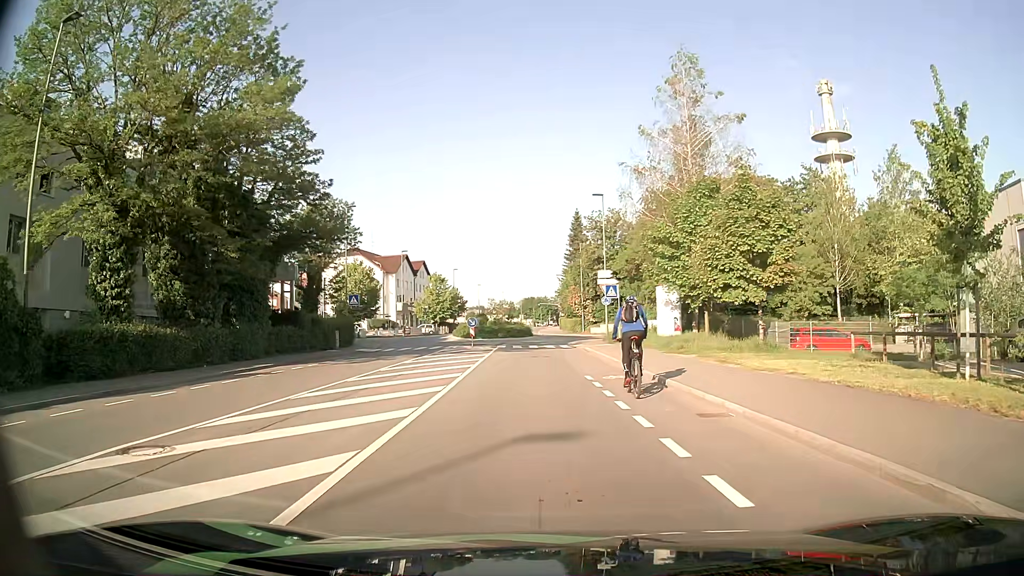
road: tertiary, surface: asphalt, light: Day
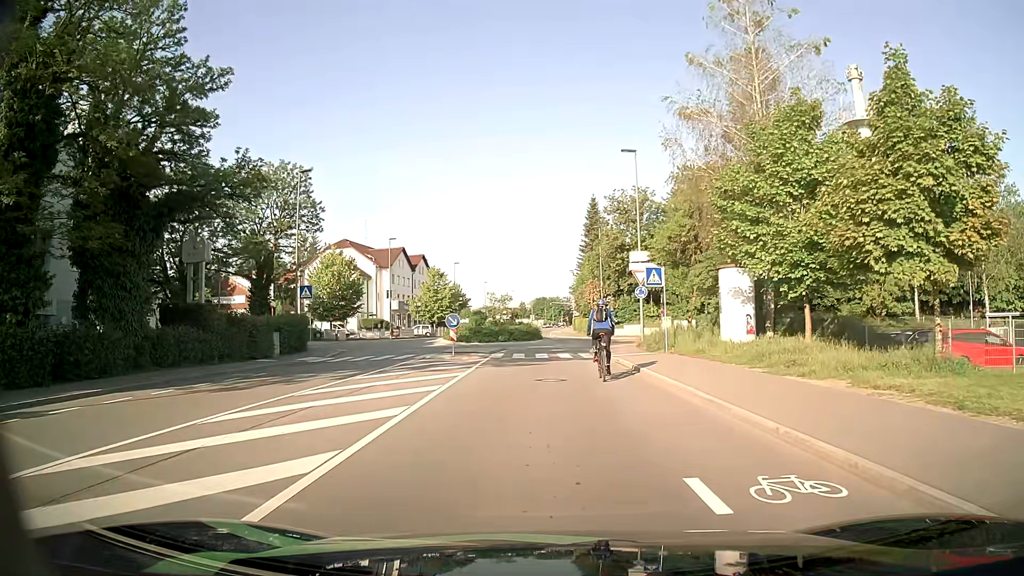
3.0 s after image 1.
(-0.2, +12.3) m; -1°
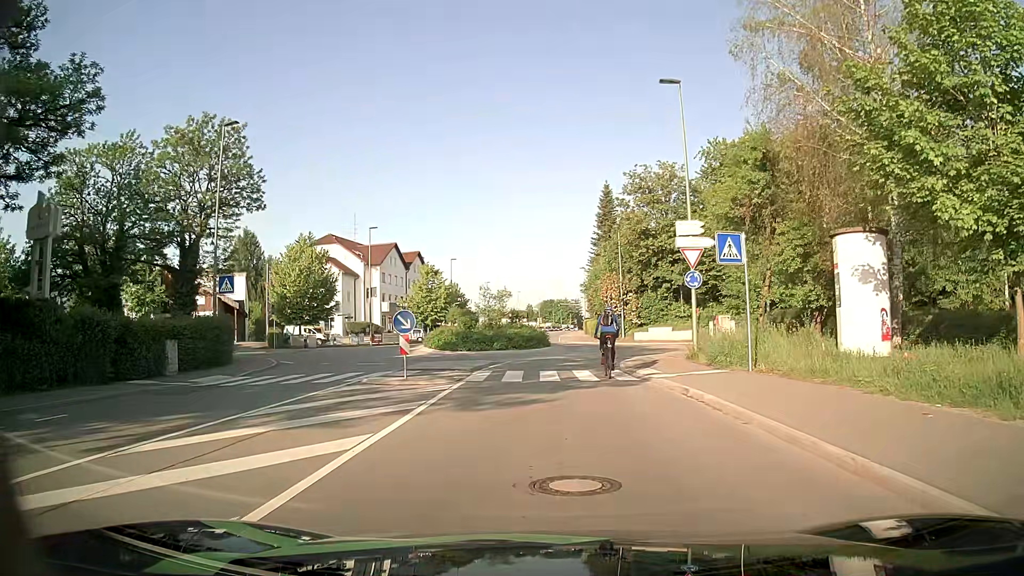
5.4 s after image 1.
(-0.2, +10.8) m; -1°
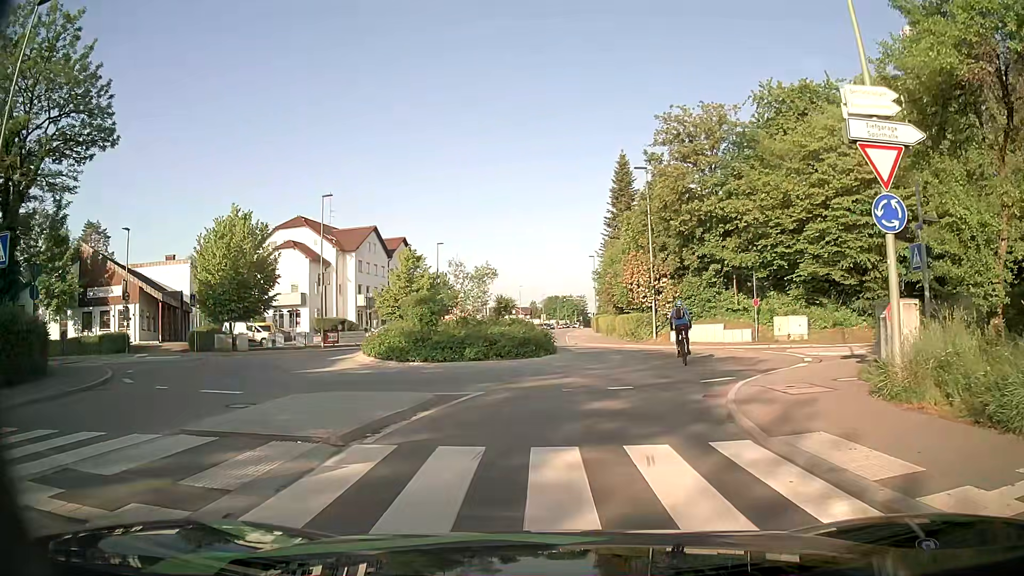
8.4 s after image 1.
(-0.1, +13.9) m; 0°
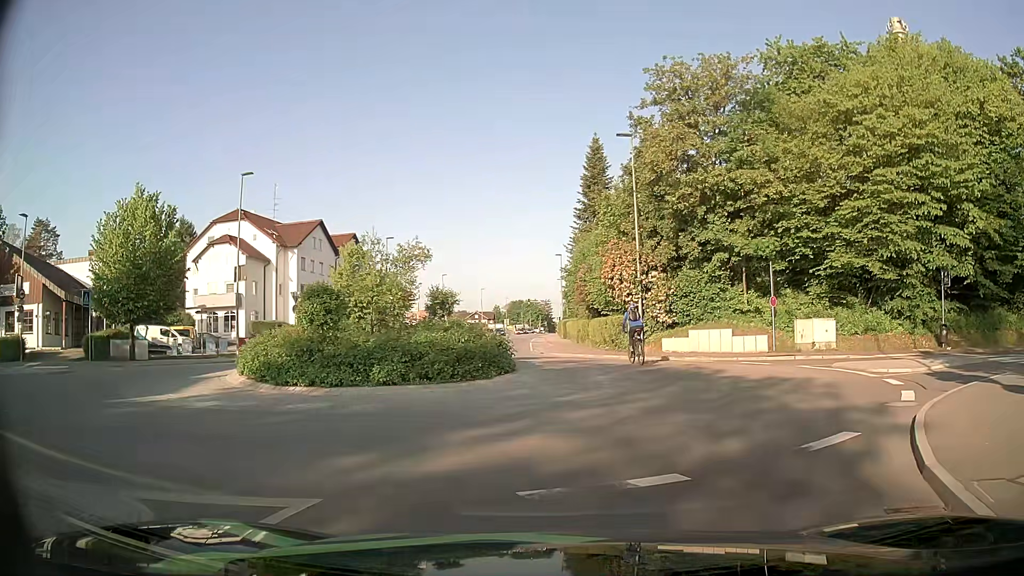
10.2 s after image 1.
(+0.1, +8.1) m; +2°
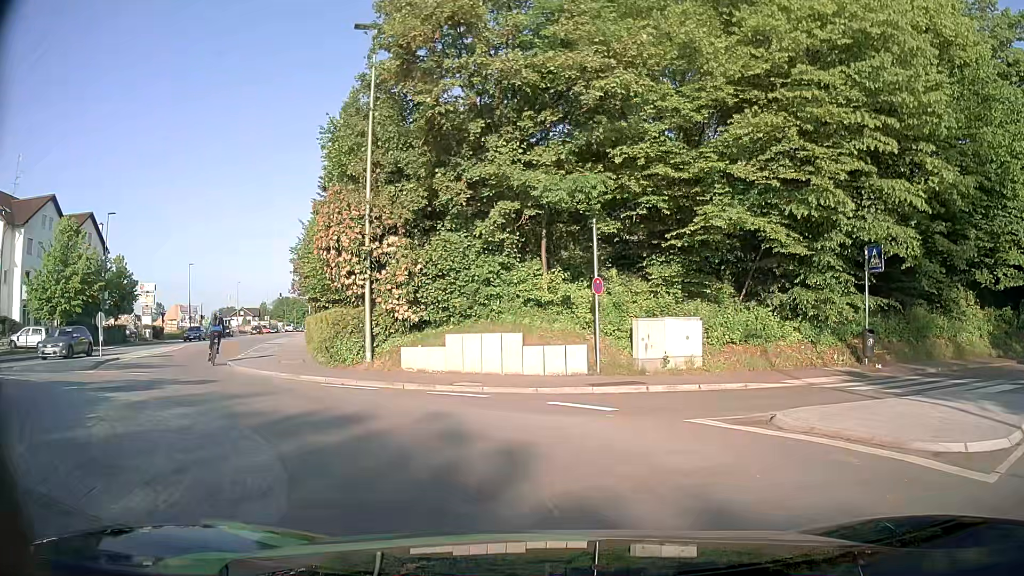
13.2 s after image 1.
(+2.3, +12.1) m; +21°
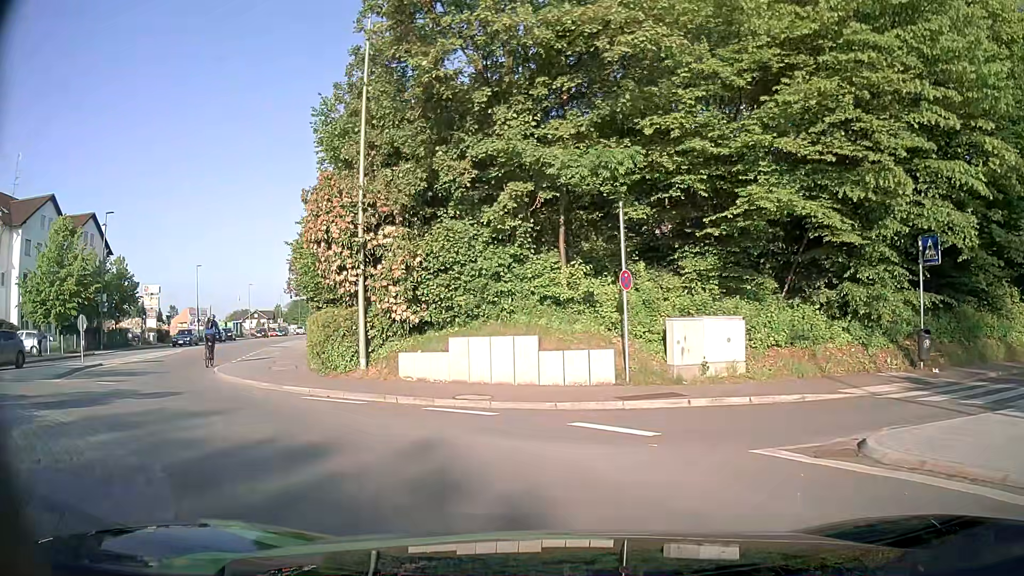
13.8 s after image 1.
(0.0, +2.4) m; -1°
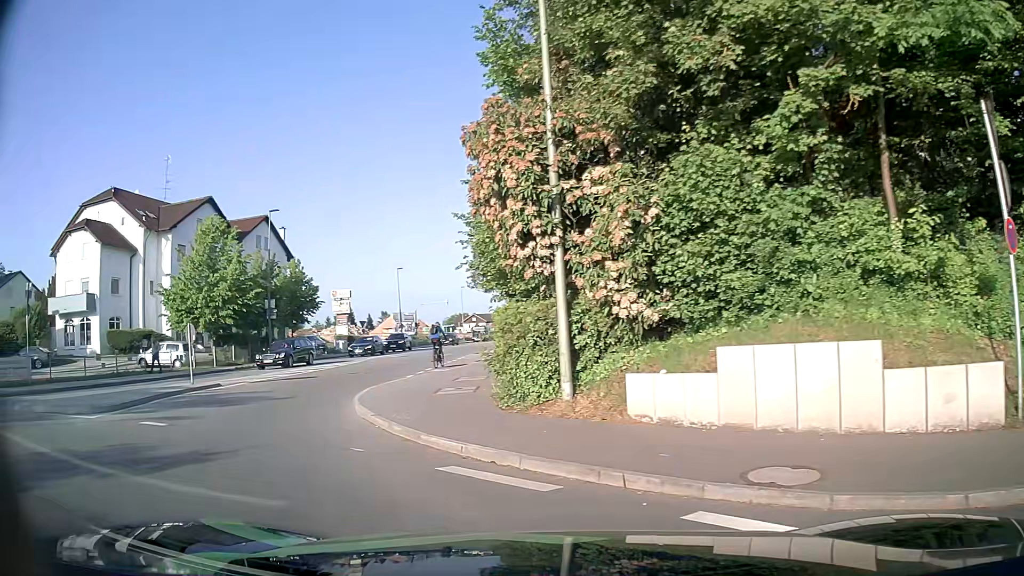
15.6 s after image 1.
(-0.9, +6.4) m; -21°
(-3, +9) (-7, +19) (-7, +29) (-7, +39) (-7, +49) (-6, +59) (-6, +69) (-5, +79) (-4, +89) (-4, +98) m
